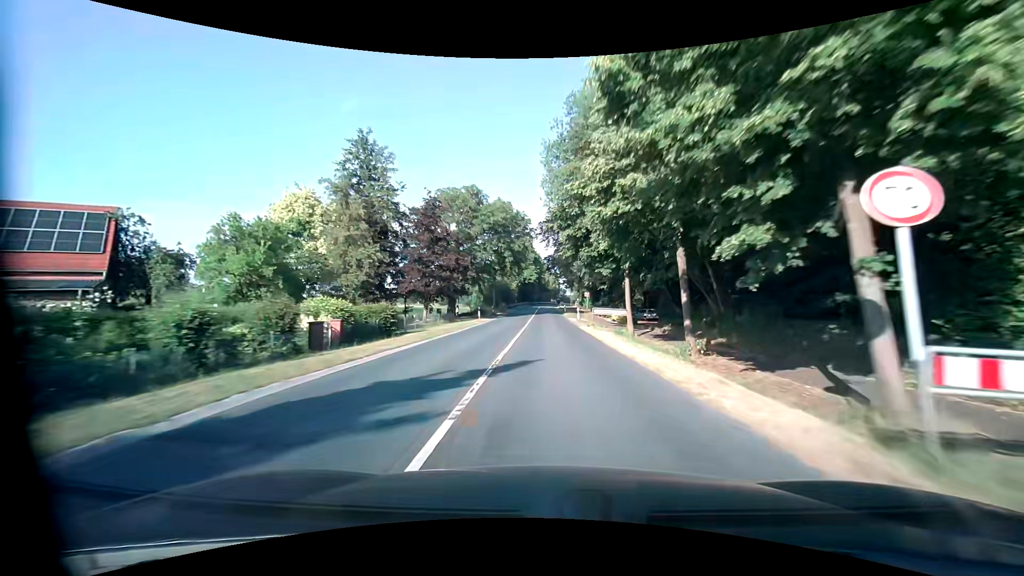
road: secondary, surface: asphalt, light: Day
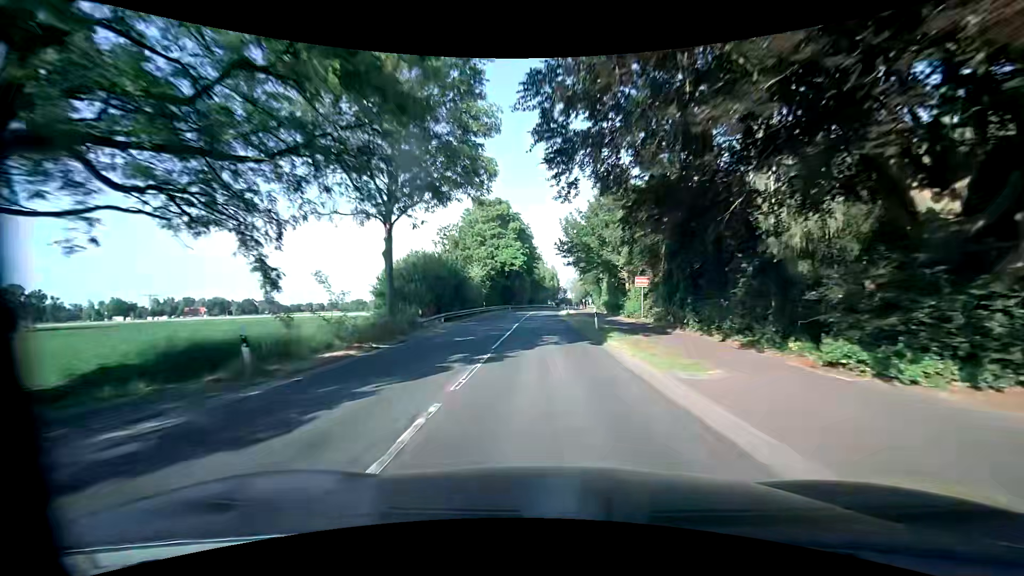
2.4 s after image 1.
(+0.1, +46.9) m; +1°
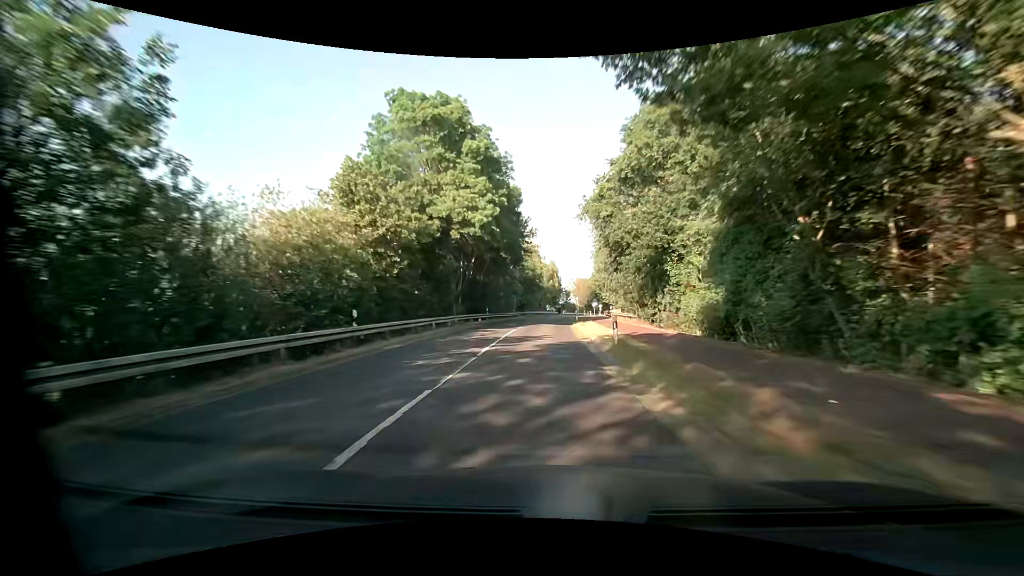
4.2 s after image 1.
(+0.1, +34.8) m; 0°
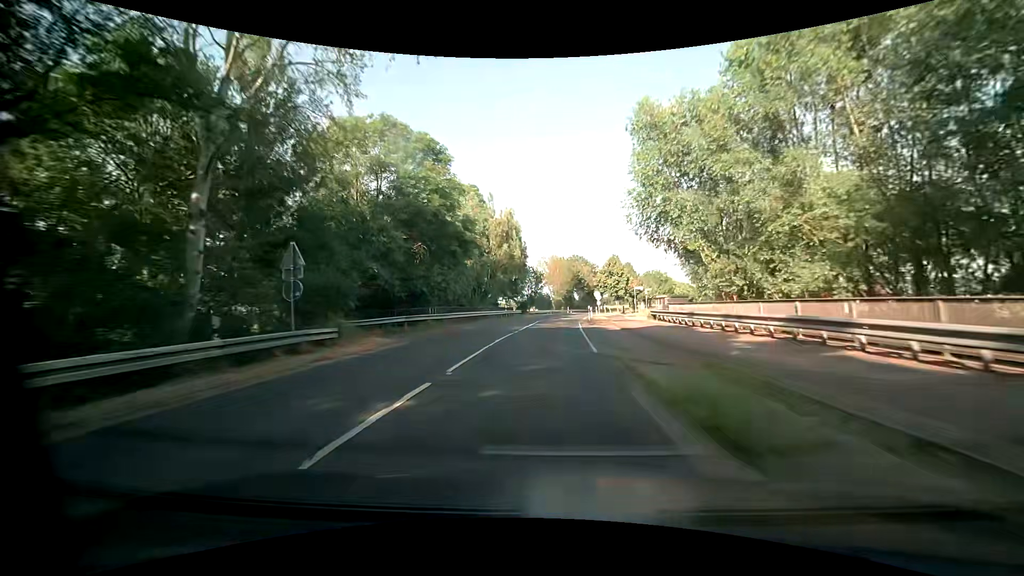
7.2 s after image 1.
(+1.7, +57.9) m; +3°
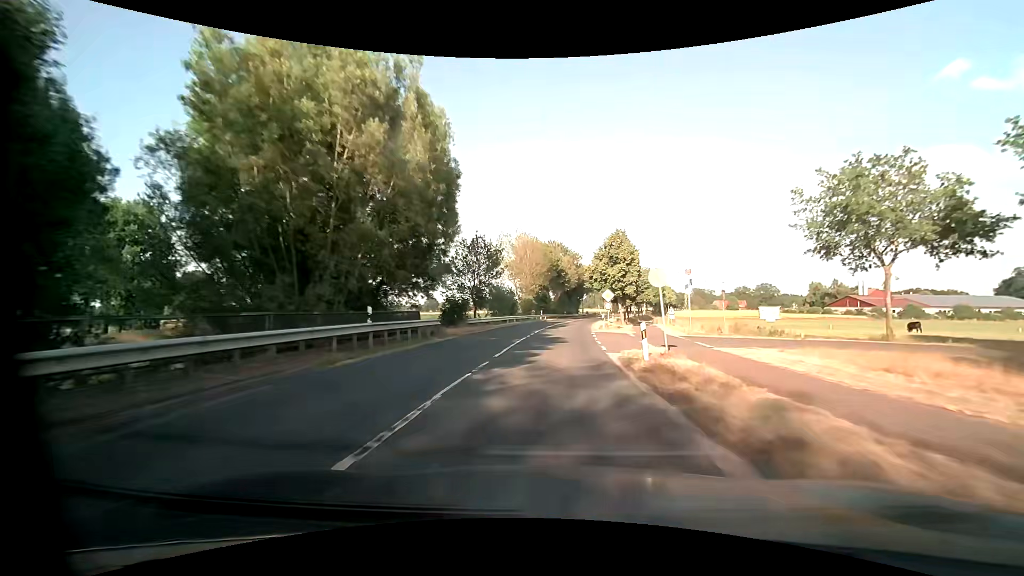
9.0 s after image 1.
(+1.2, +34.9) m; +4°
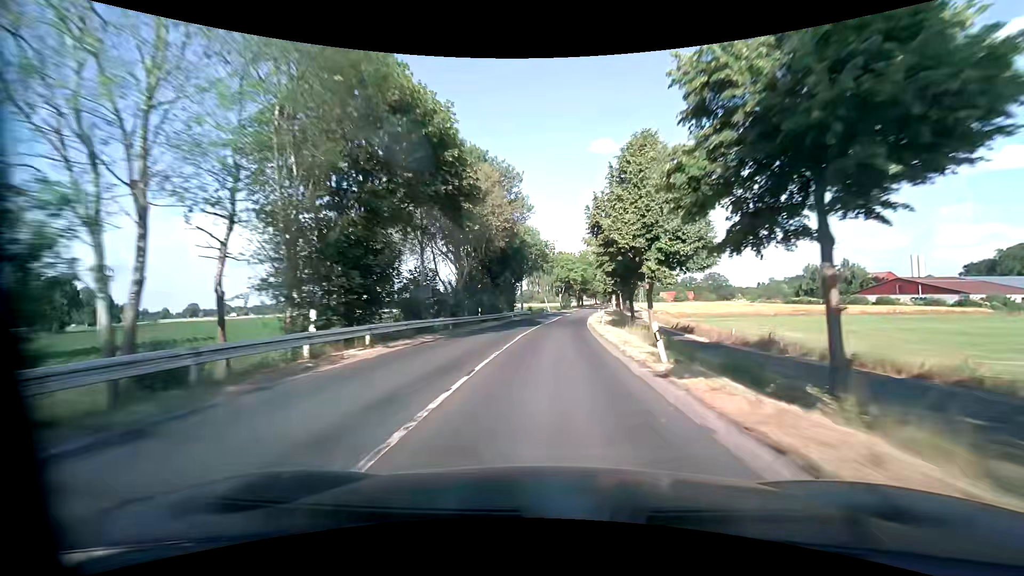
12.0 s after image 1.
(+3.6, +58.3) m; +7°
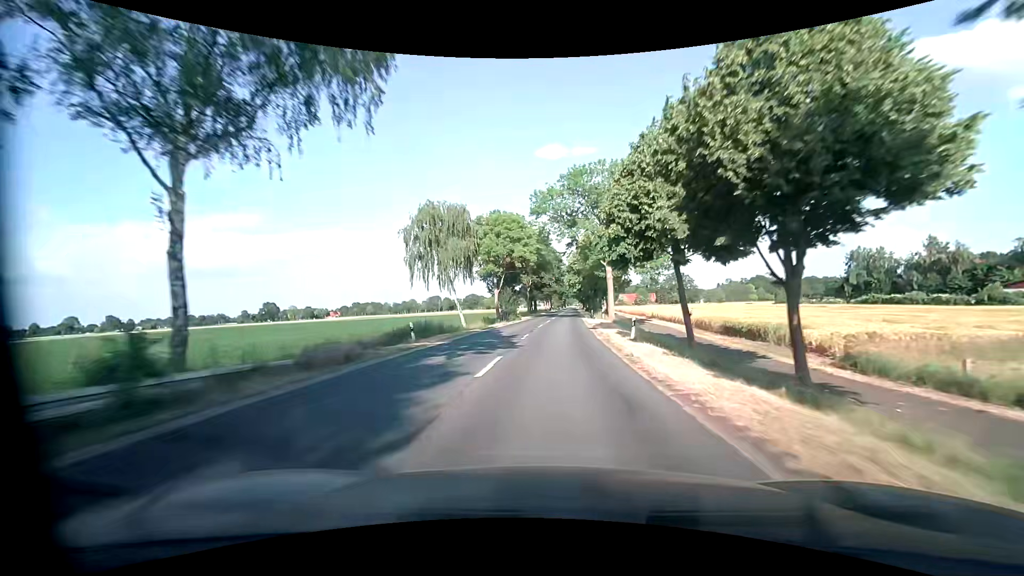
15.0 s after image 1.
(+3.6, +58.4) m; +6°
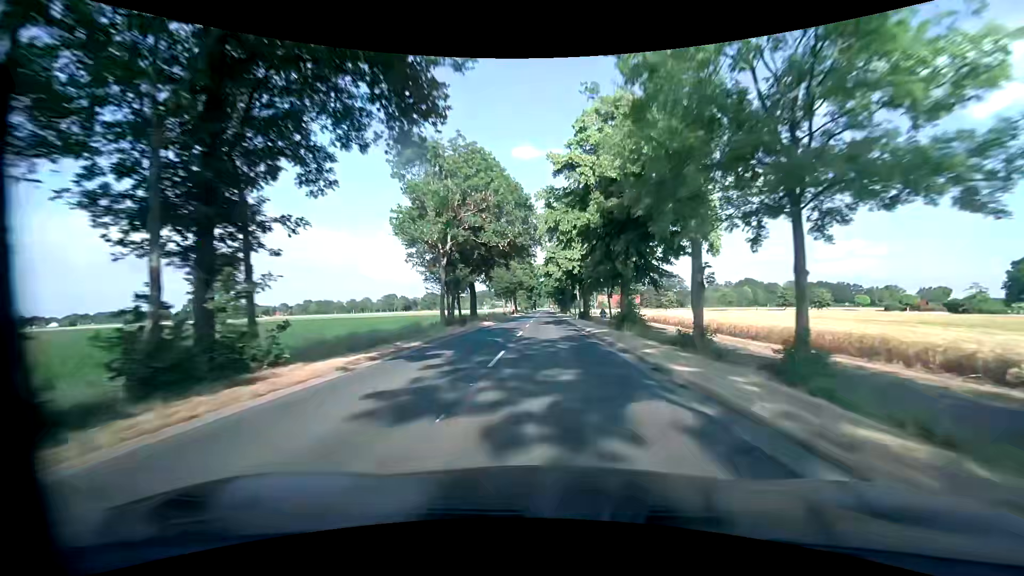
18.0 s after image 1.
(+1.7, +58.4) m; +3°
(0, +10) (0, +20) (0, +30) (0, +40) (0, +50) (0, +60) (0, +70) (0, +80) (0, +90) (0, +100) m
